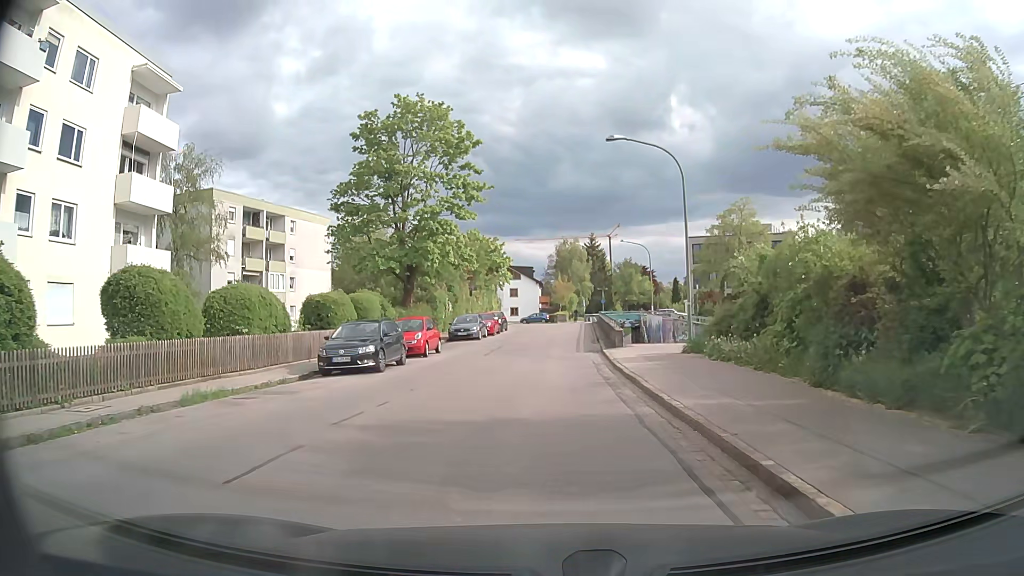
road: tertiary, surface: asphalt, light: Day
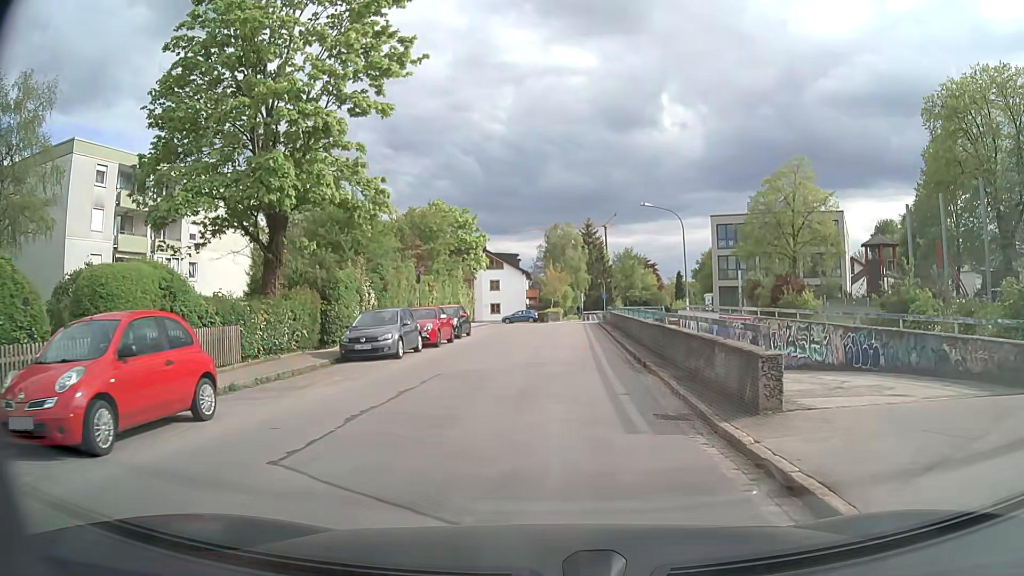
(-0.2, +18.6) m; +1°
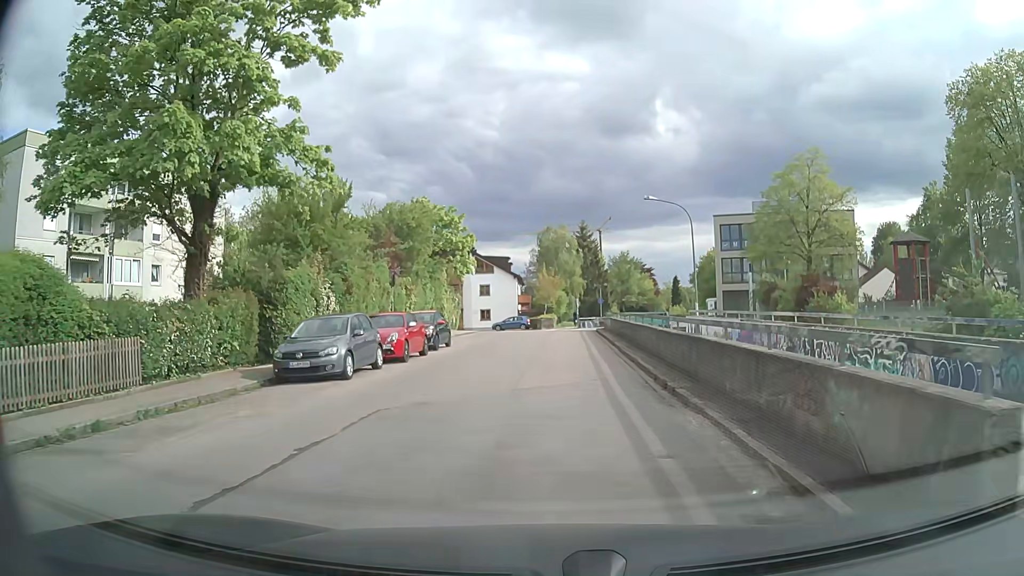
(0.0, +4.4) m; 0°
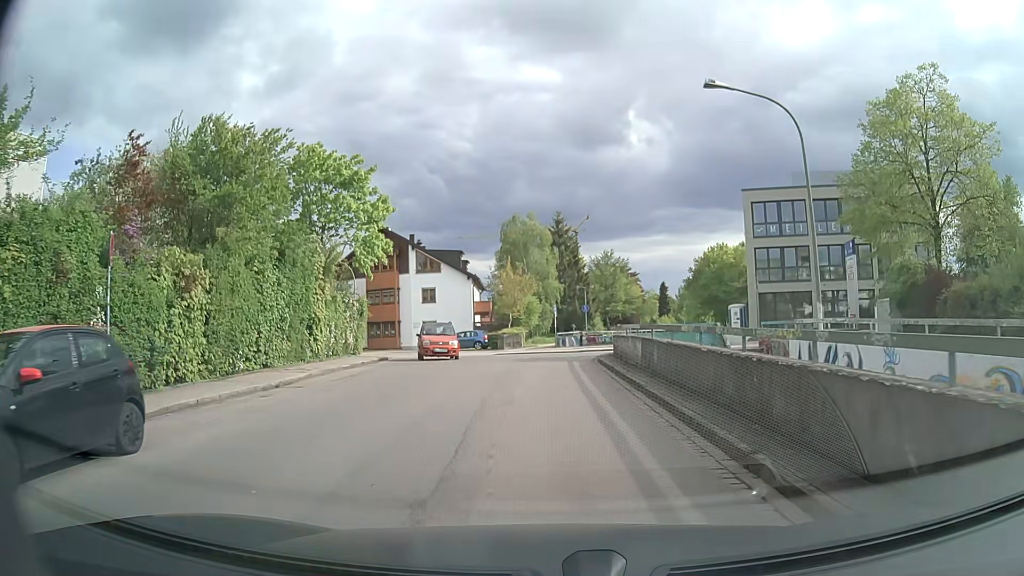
(+0.5, +20.1) m; +3°
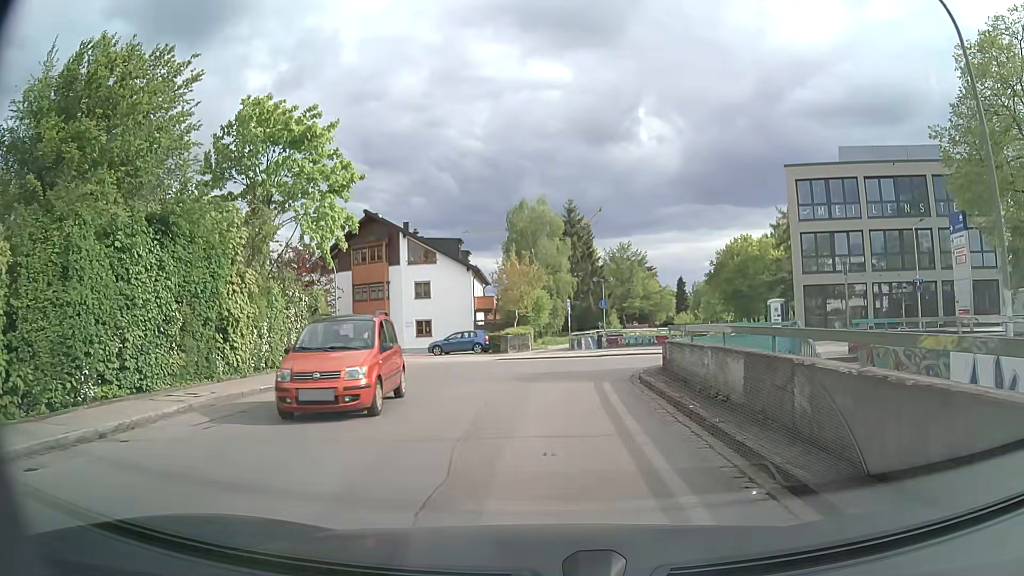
(0.0, +7.6) m; -1°
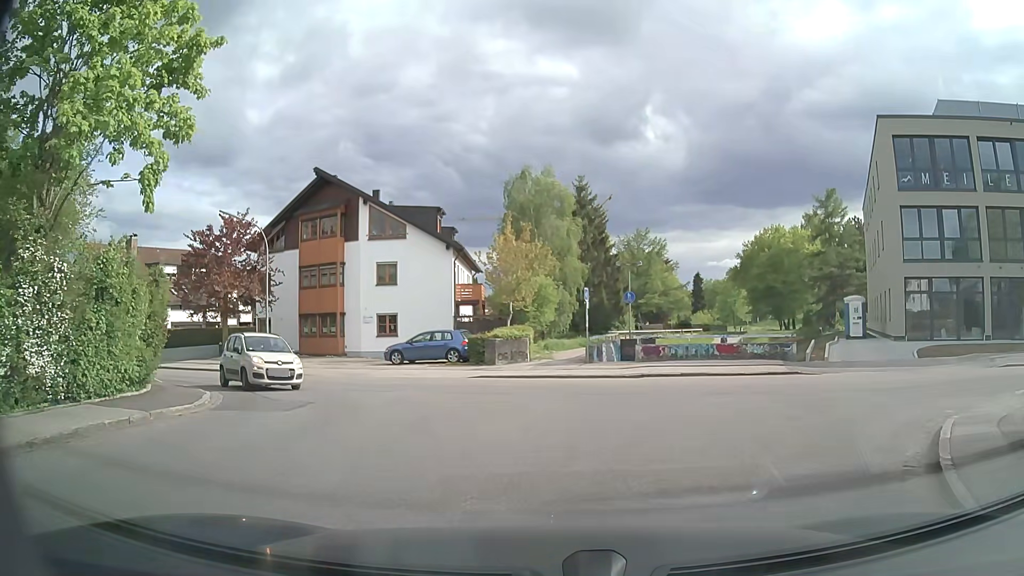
(-0.2, +12.5) m; +1°
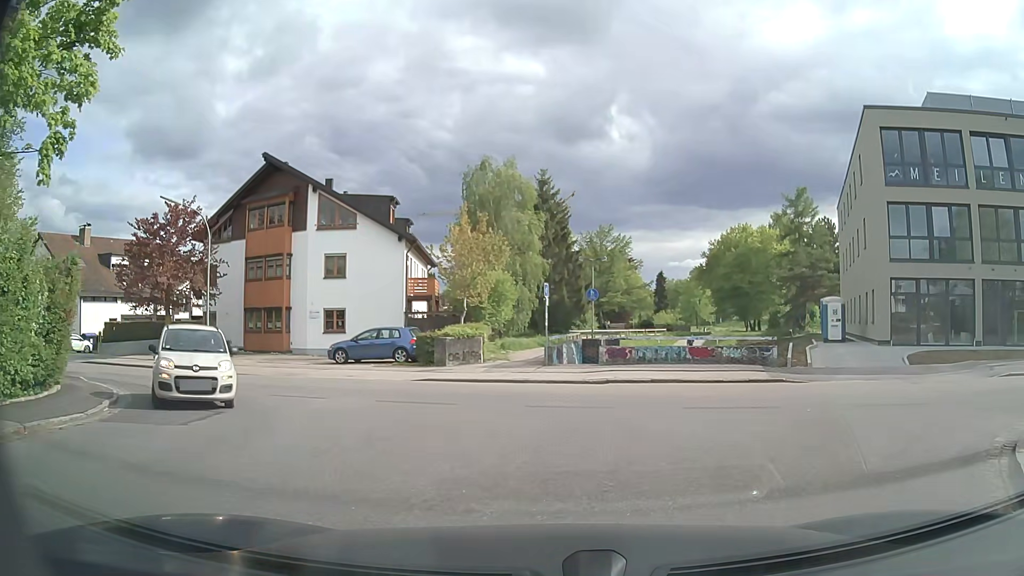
(0.0, +2.3) m; +2°
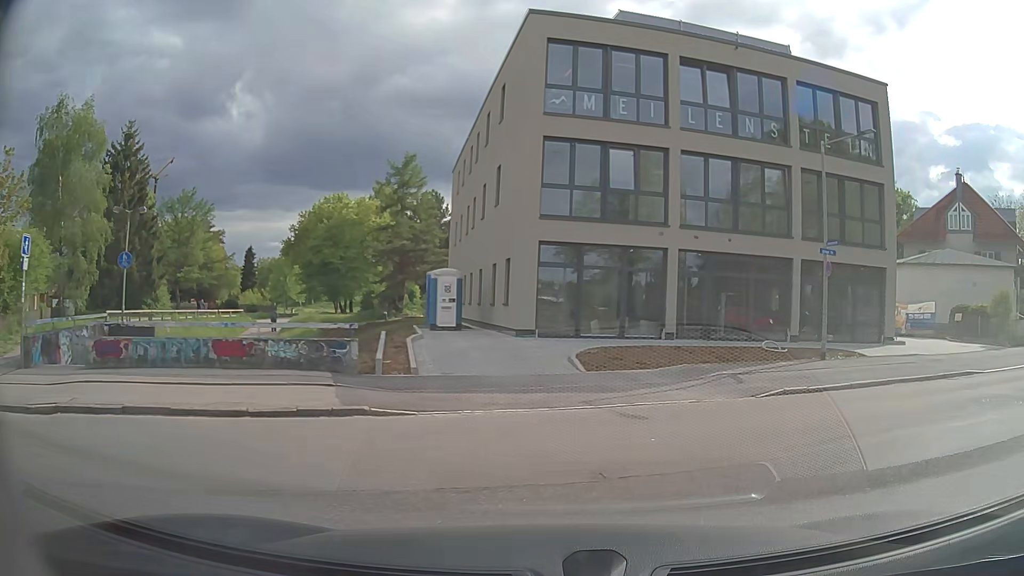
(+2.4, +9.0) m; +35°
